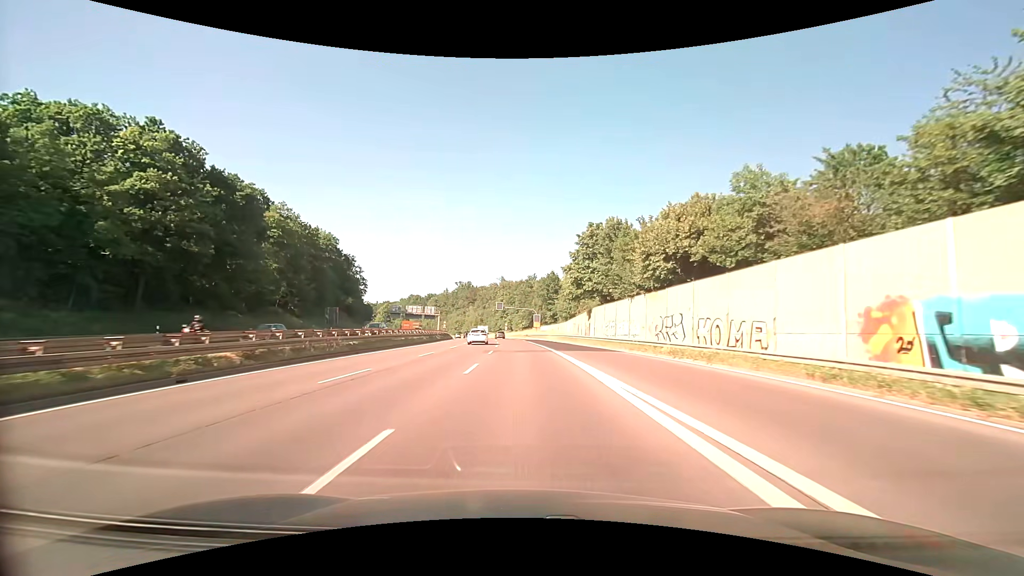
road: trunk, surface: asphalt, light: Day
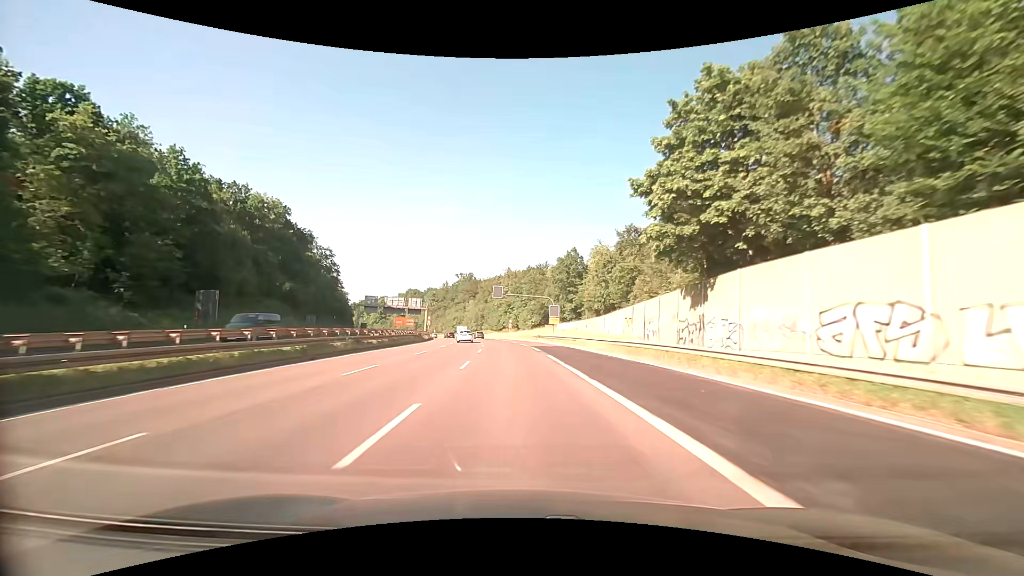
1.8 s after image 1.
(-0.3, +33.9) m; -1°
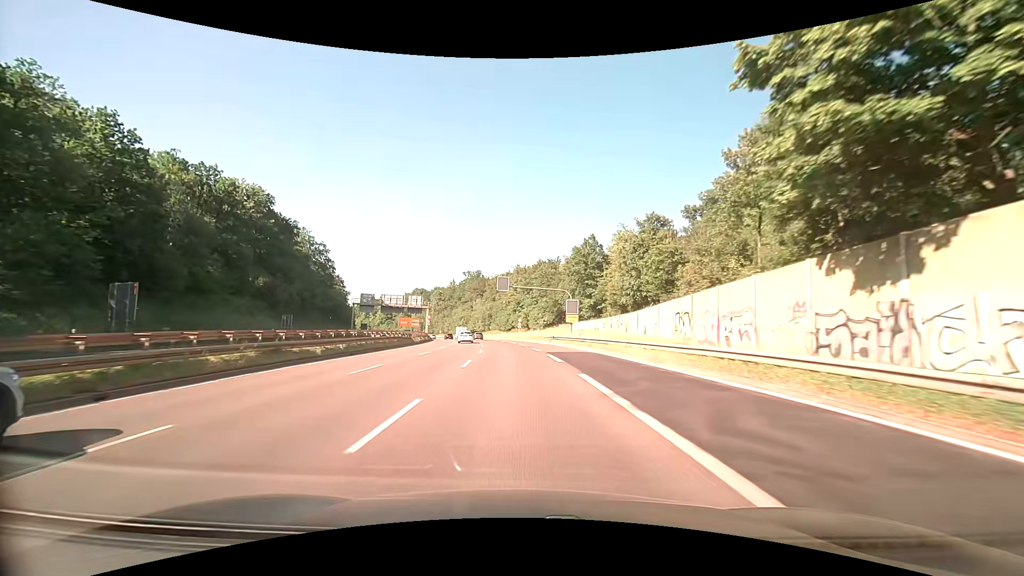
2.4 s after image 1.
(-0.1, +11.5) m; -1°
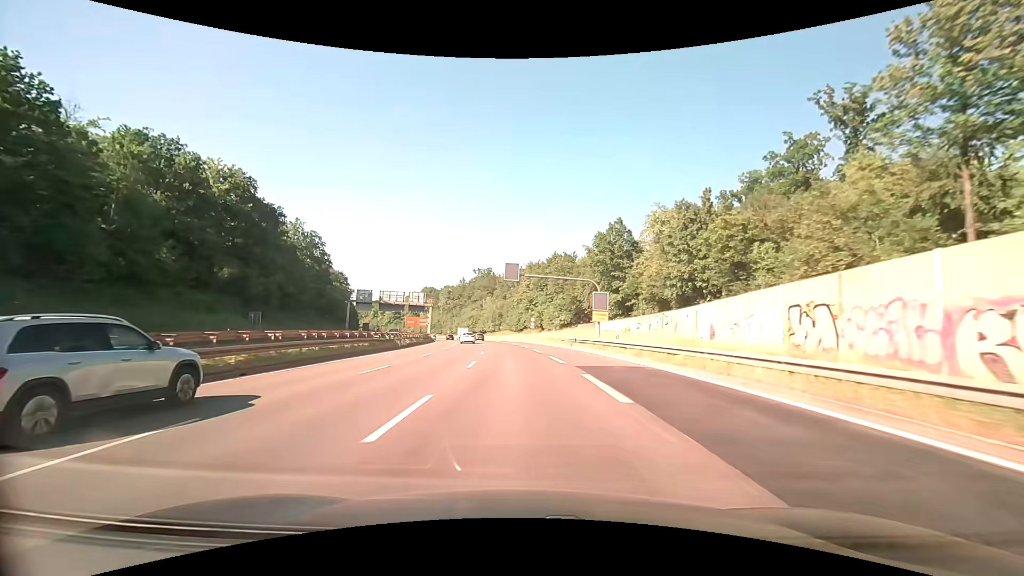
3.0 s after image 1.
(-0.2, +11.7) m; -2°
